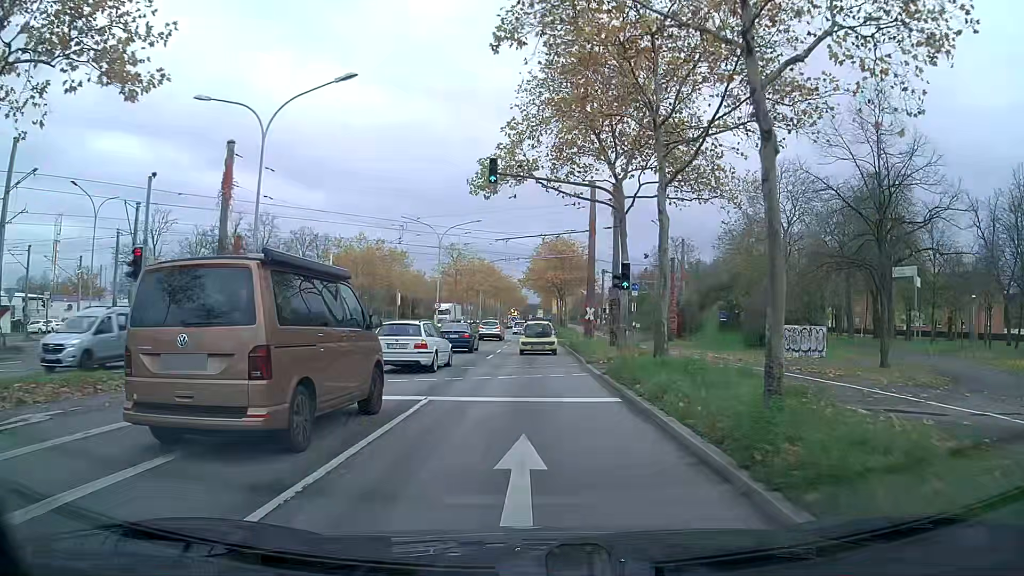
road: primary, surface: asphalt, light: Day
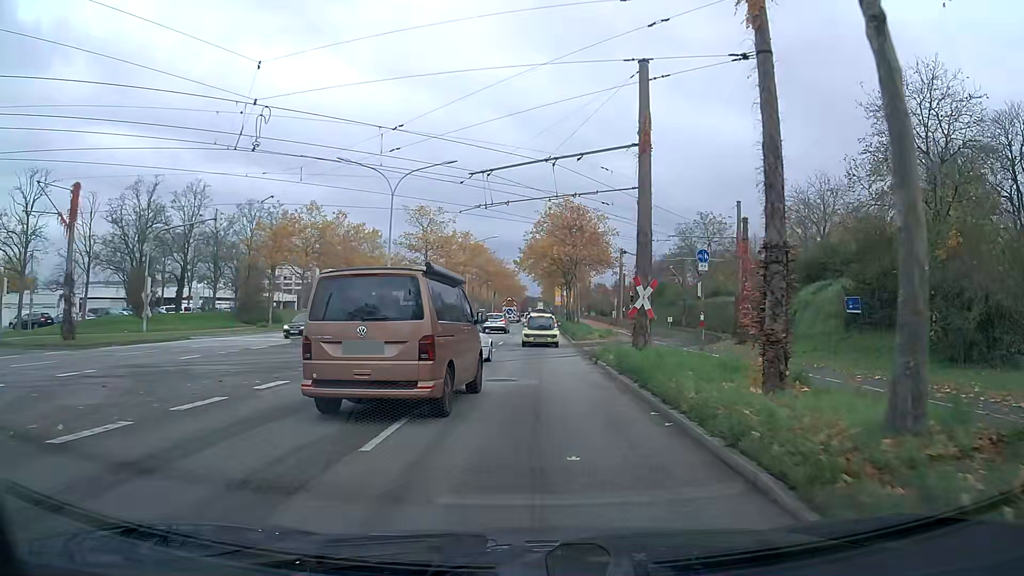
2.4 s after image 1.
(0.0, +19.4) m; 0°
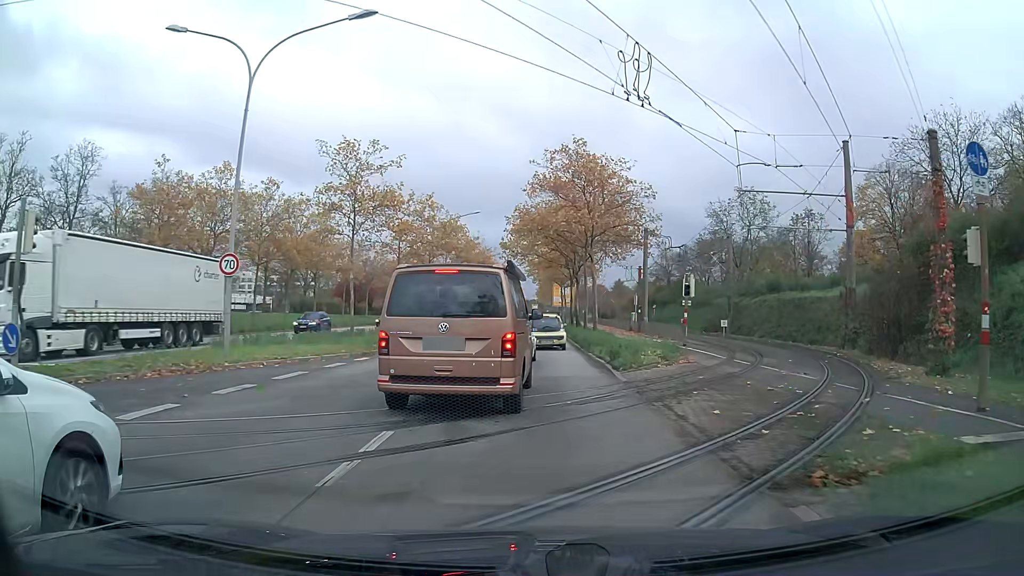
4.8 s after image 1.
(+0.1, +19.4) m; +1°
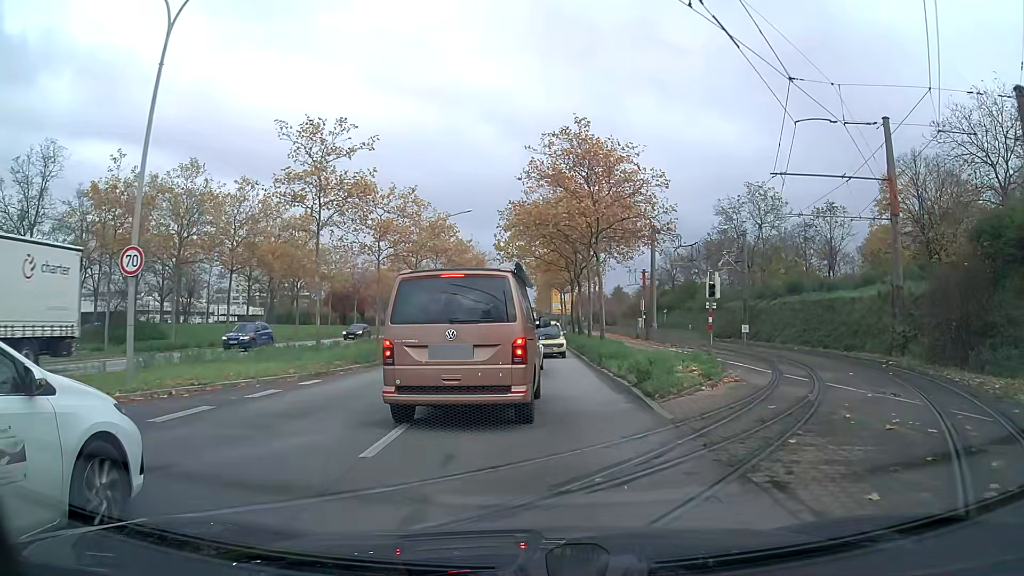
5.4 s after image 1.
(0.0, +4.8) m; 0°
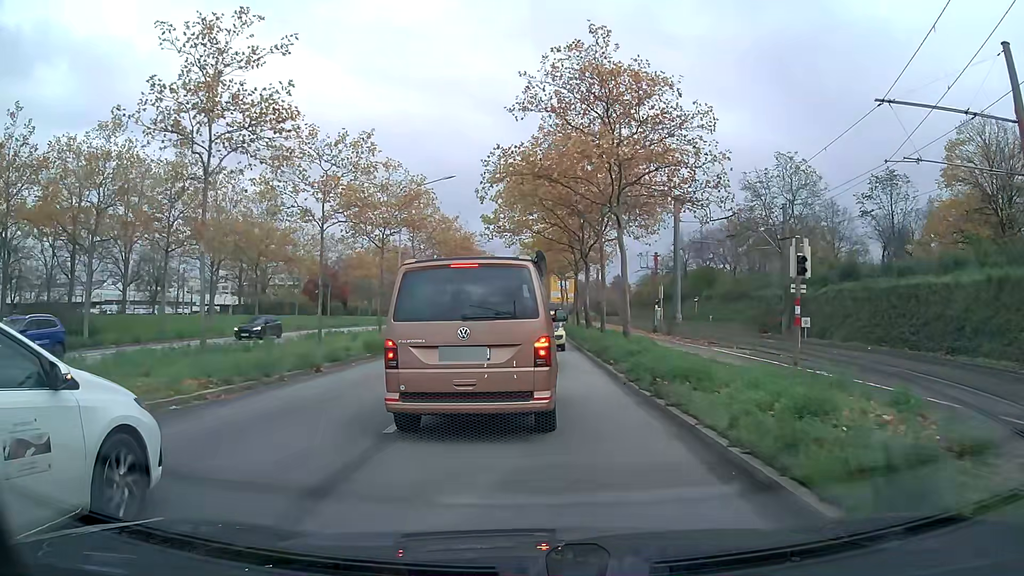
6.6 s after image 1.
(0.0, +9.4) m; 0°
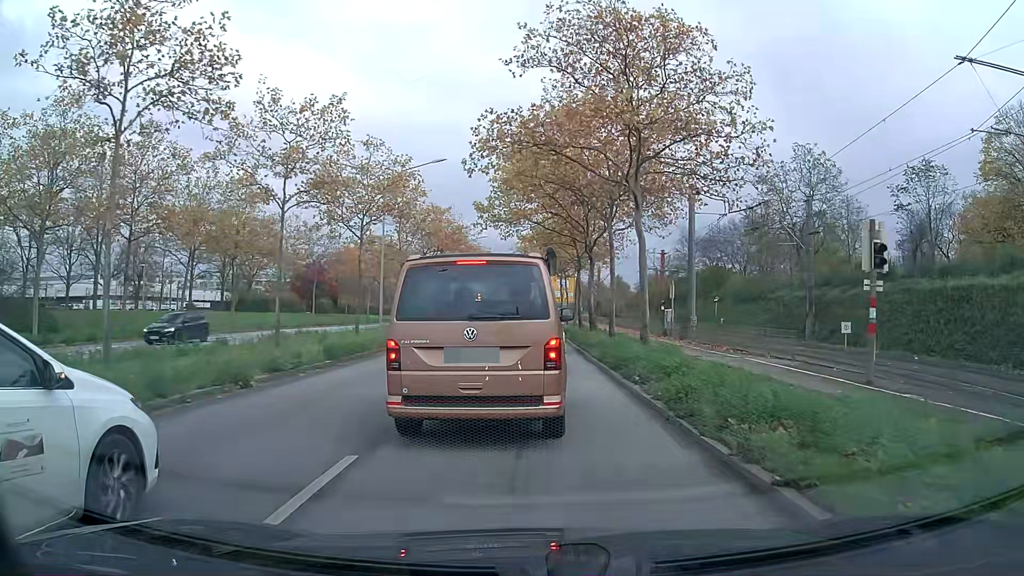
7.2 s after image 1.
(0.0, +4.3) m; 0°
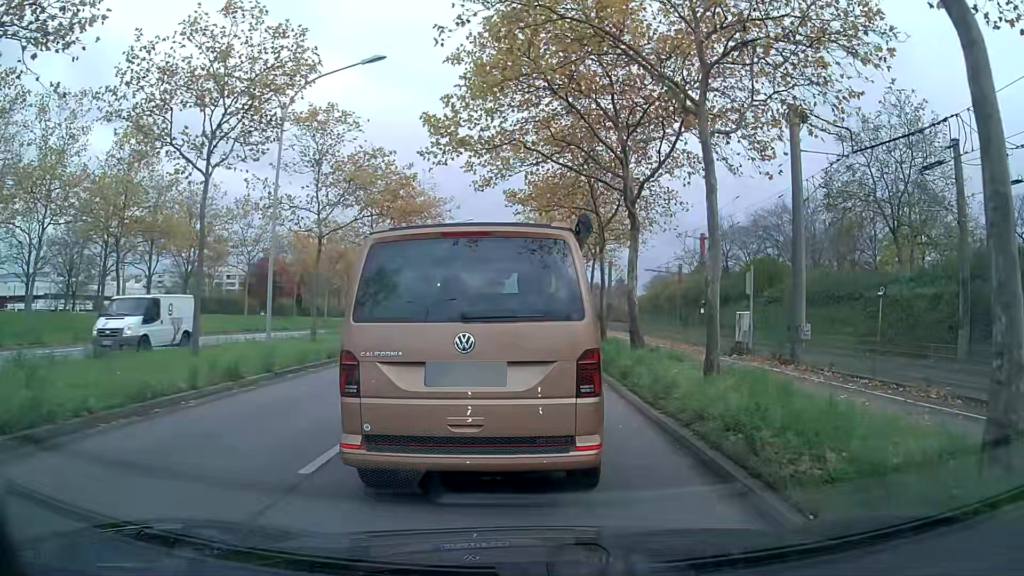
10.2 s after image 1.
(+0.1, +15.5) m; +1°
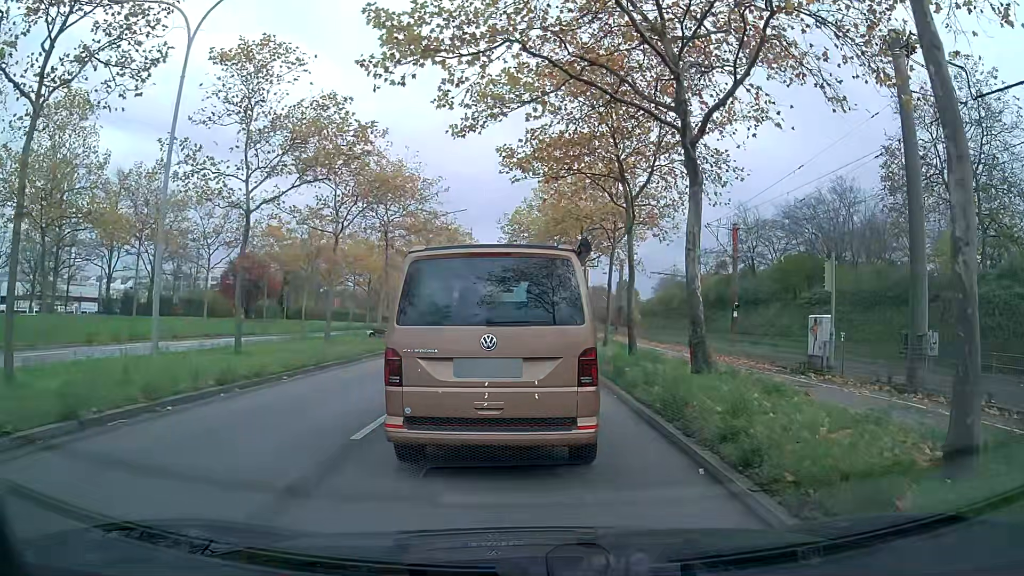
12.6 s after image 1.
(0.0, +7.3) m; -1°
(0, +10) (0, +20) (0, +30) (0, +40) (0, +50) (0, +60) (0, +70) (+1, +80) (+1, +90) (+1, +100) m
